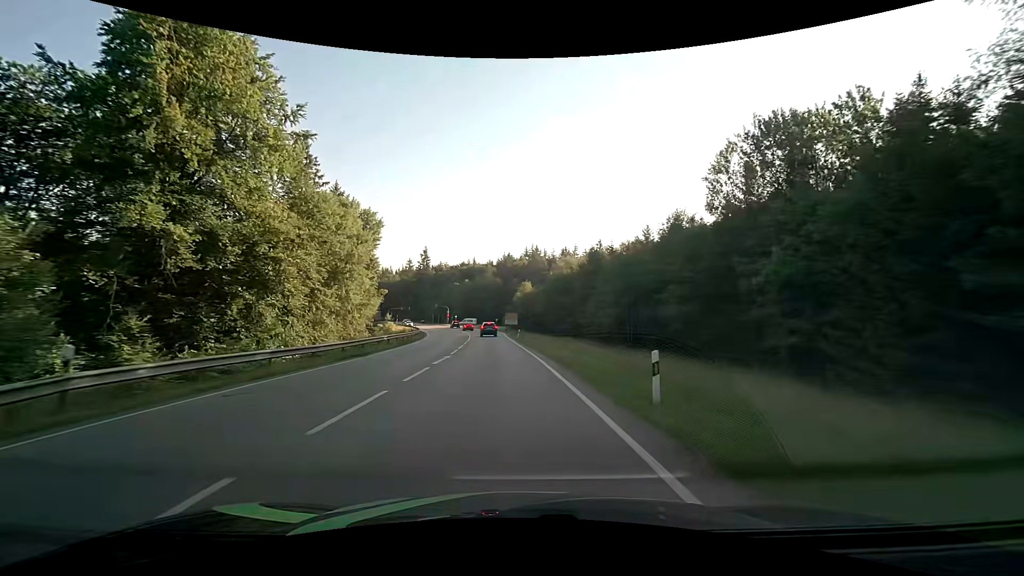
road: secondary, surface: asphalt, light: Day
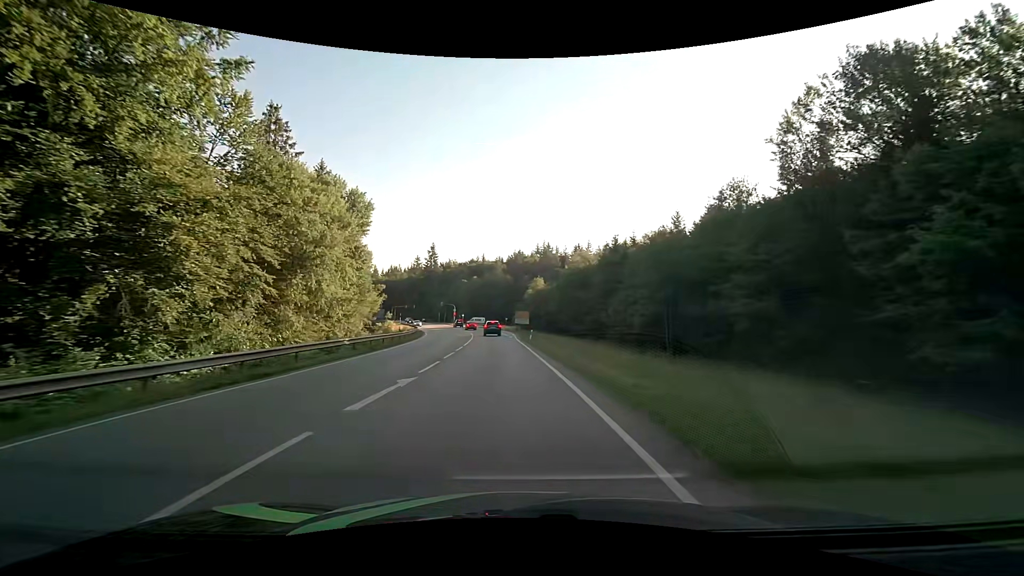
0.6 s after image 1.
(-0.1, +10.0) m; -1°
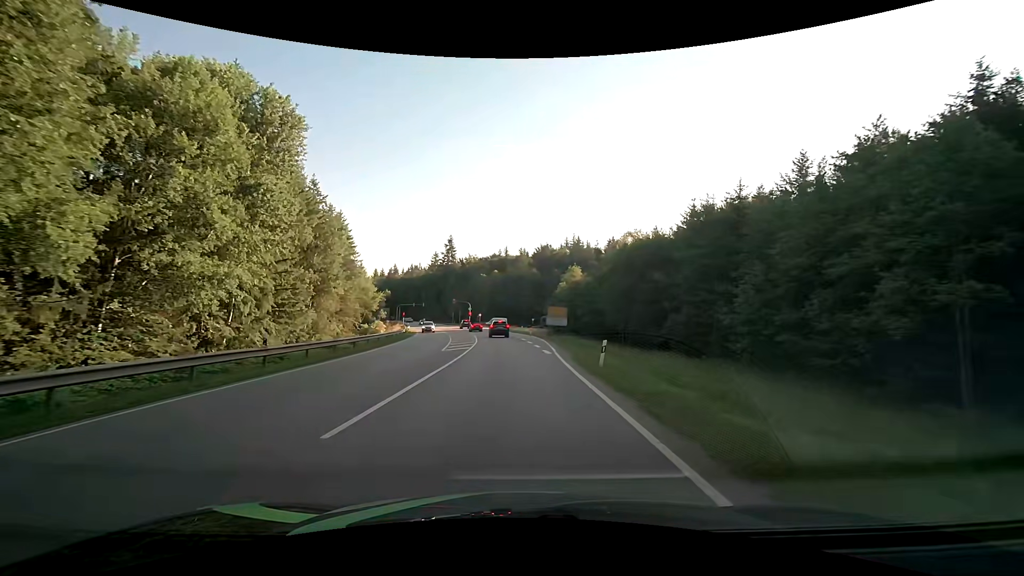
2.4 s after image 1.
(-0.8, +26.3) m; -3°
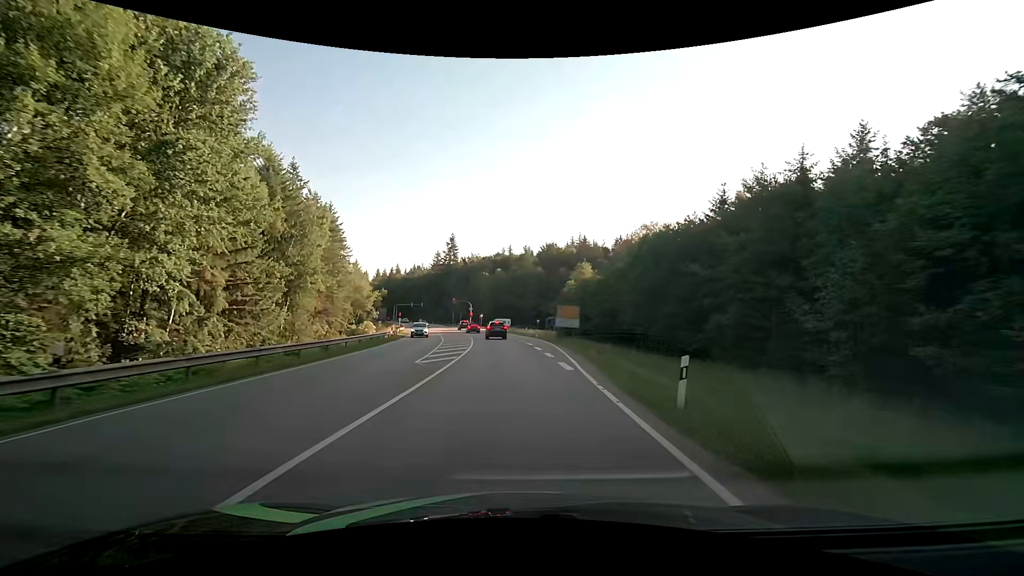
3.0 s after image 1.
(-0.1, +7.7) m; -1°
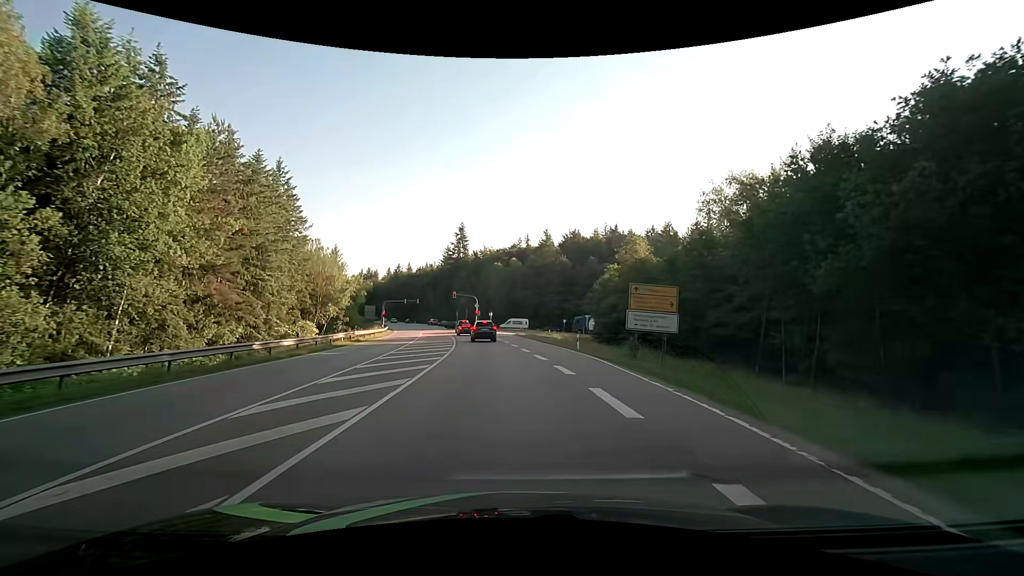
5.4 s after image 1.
(-0.4, +25.9) m; -2°
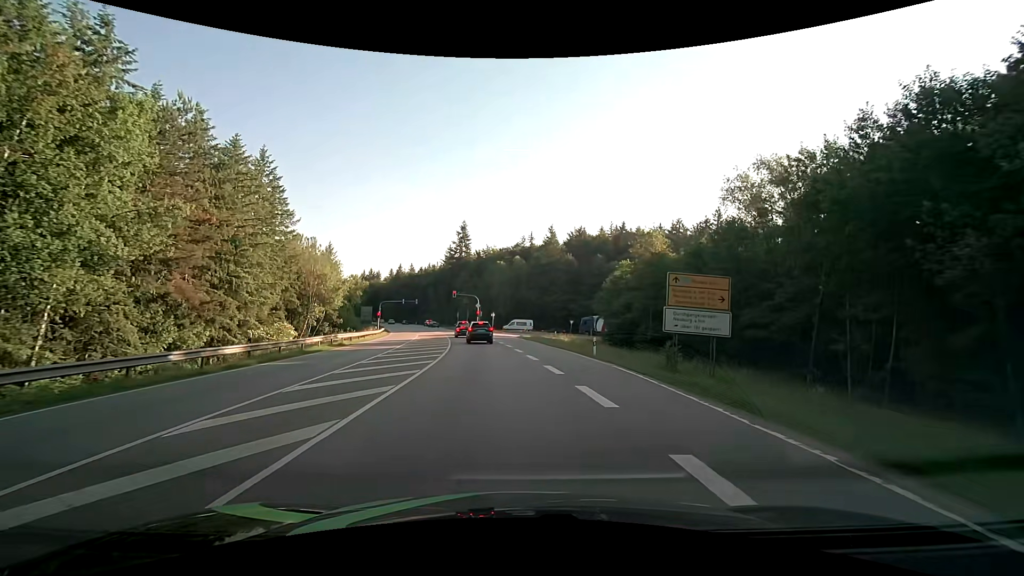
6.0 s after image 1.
(0.0, +5.2) m; -1°
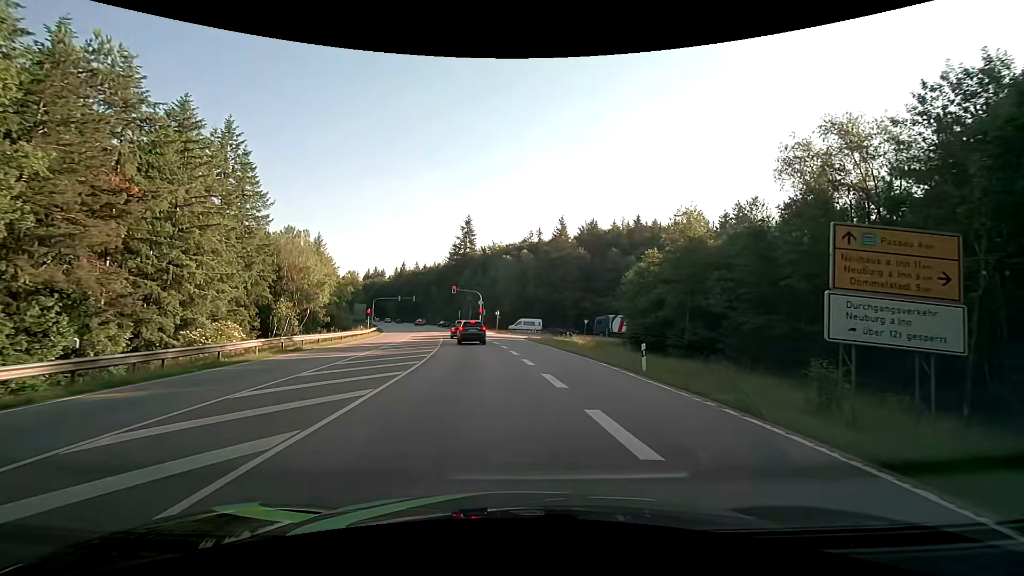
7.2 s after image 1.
(0.0, +8.9) m; -1°
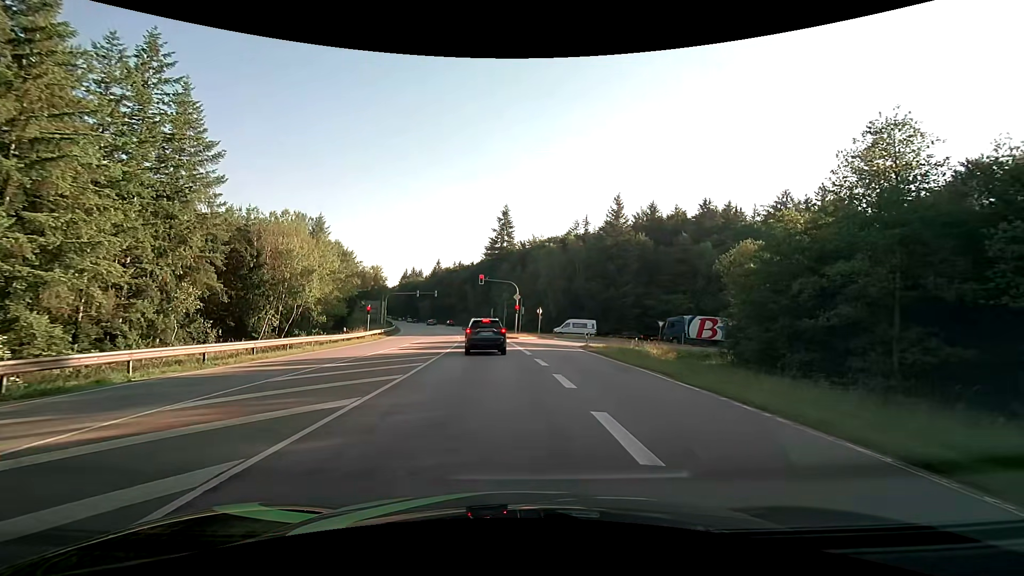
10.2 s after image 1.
(-0.7, +18.1) m; -5°
(0, +10) (-1, +20) (-1, +30) (-2, +40) (-3, +50) (-4, +60) (-6, +70) (-8, +79) (-10, +89) (-12, +99) m
